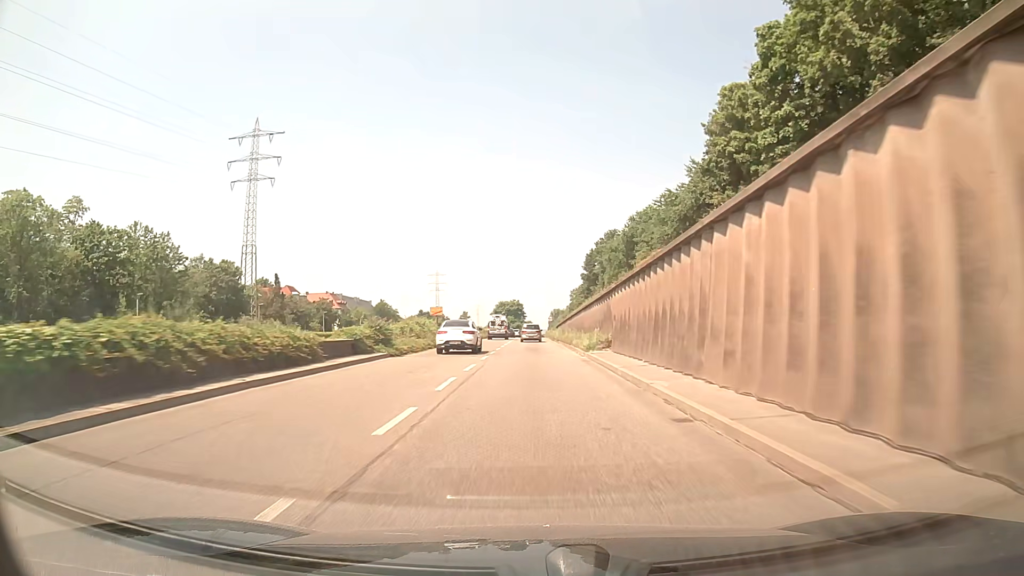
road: trunk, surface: asphalt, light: Day
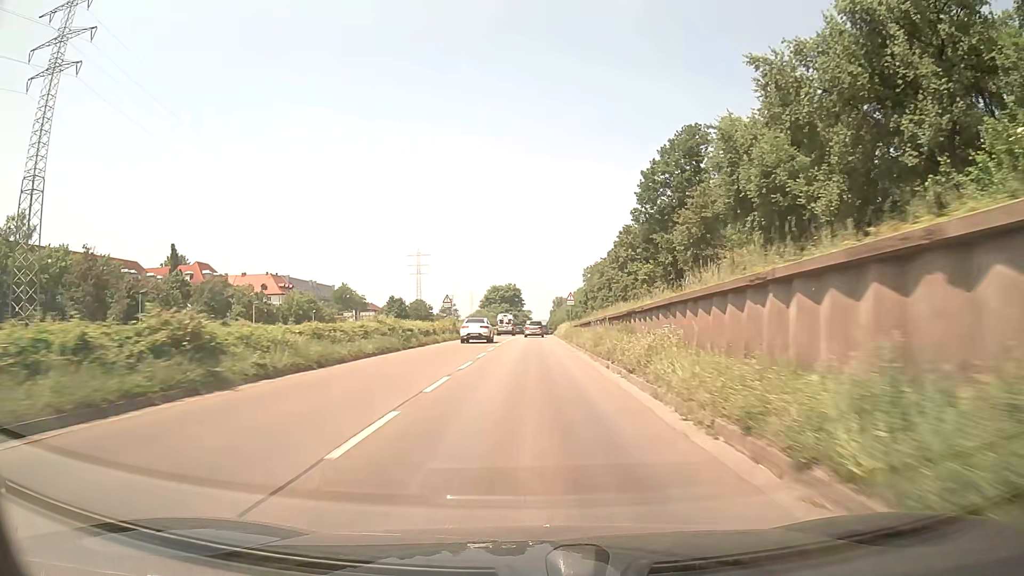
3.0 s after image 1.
(-0.1, +60.1) m; 0°
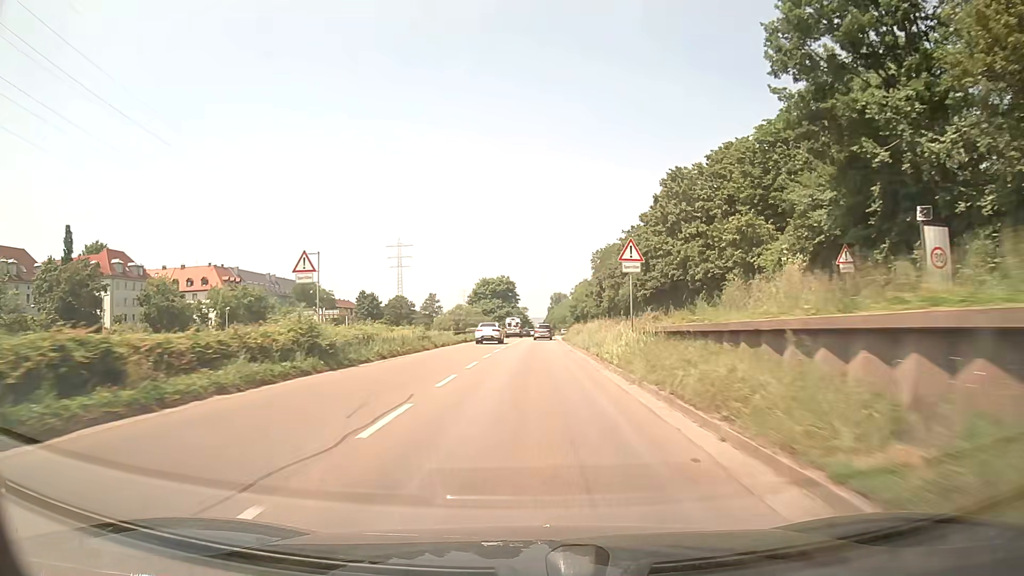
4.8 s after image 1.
(0.0, +35.9) m; 0°
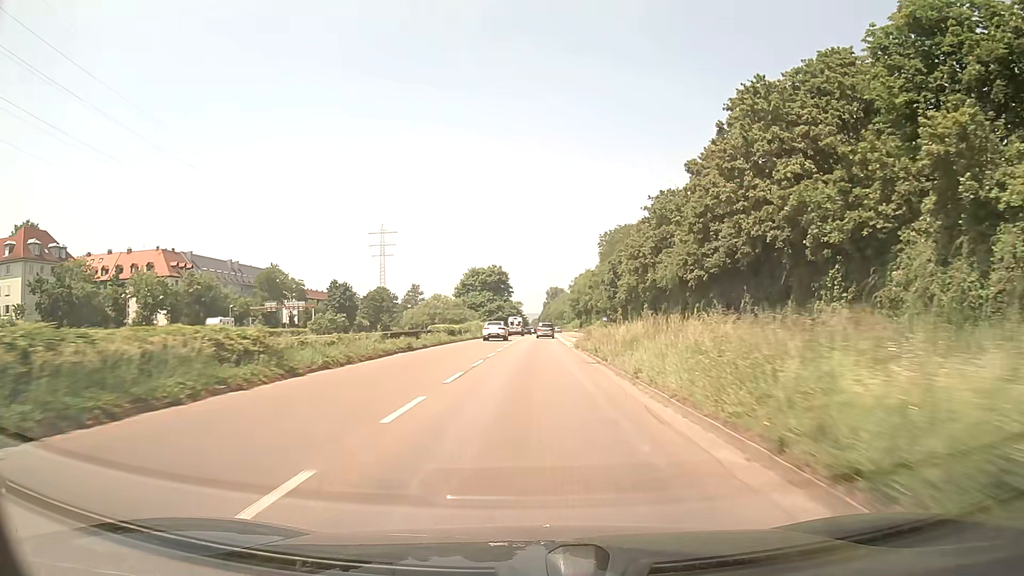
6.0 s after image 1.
(0.0, +23.9) m; 0°
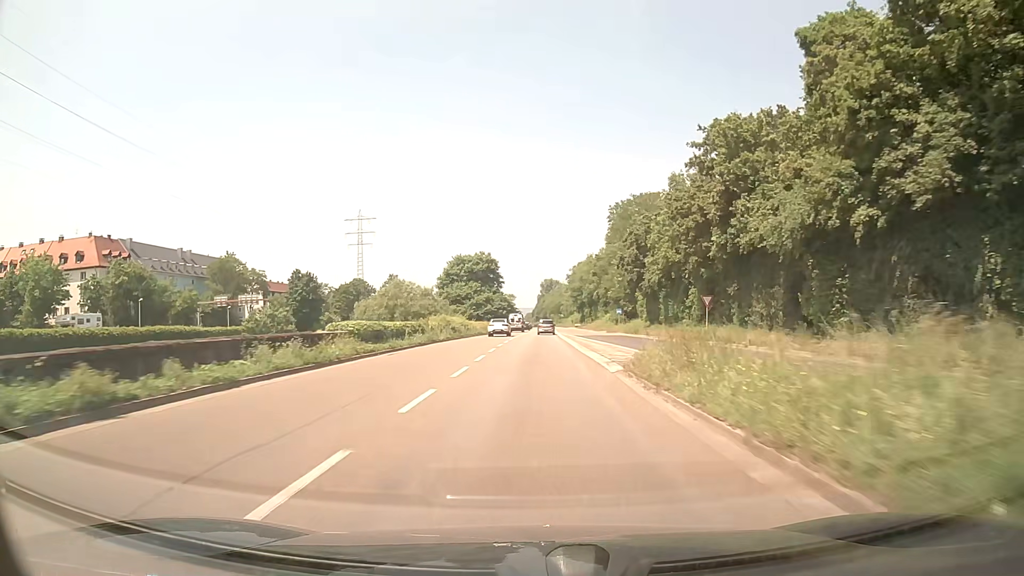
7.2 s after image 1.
(+0.2, +23.9) m; +1°
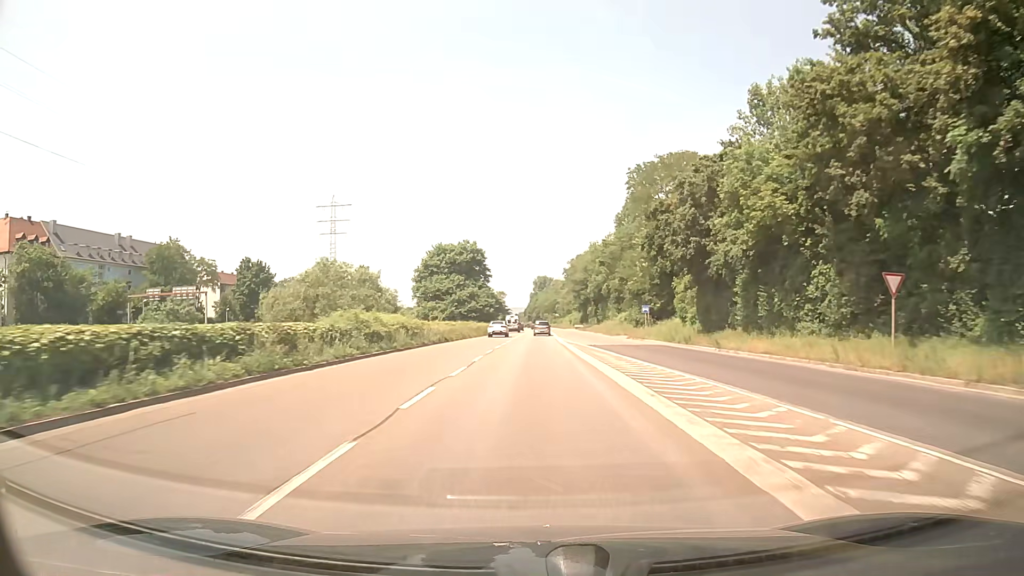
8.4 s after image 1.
(+0.1, +24.1) m; +1°
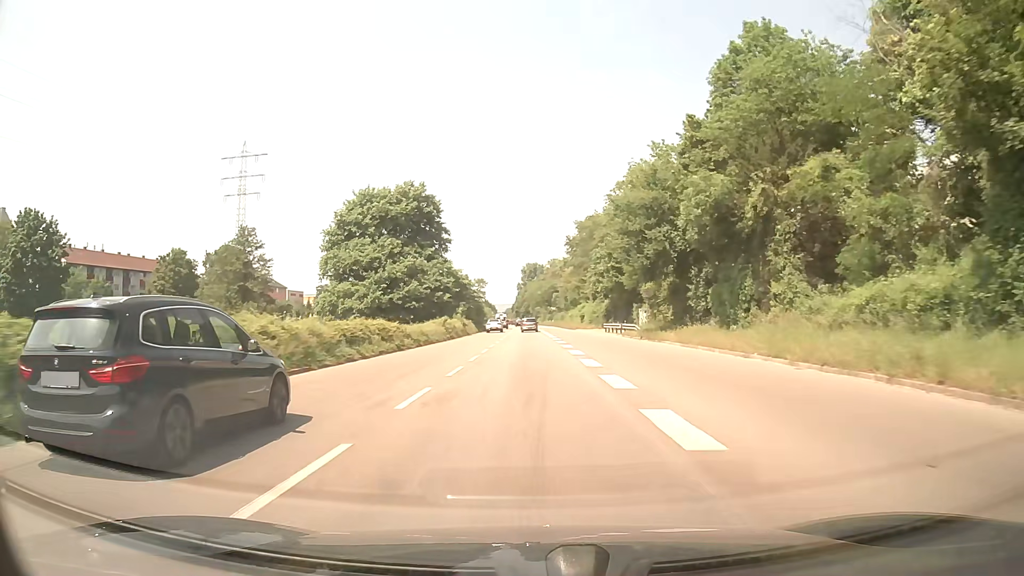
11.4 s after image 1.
(+0.6, +61.0) m; +1°
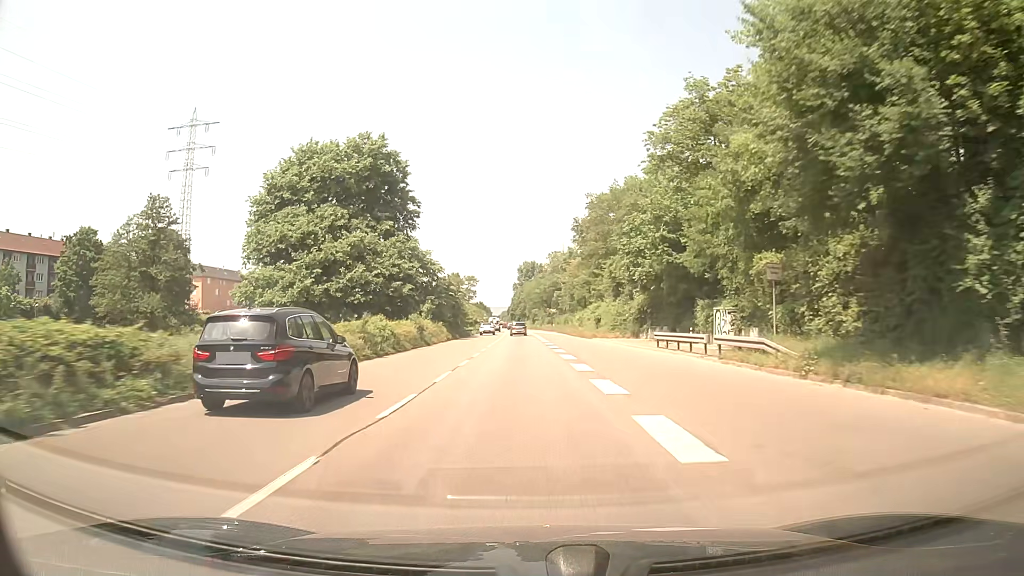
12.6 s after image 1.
(0.0, +24.8) m; 0°
(0, +10) (0, +20) (0, +30) (0, +40) (0, +50) (0, +60) (-1, +70) (-1, +80) (-1, +90) (-1, +100) m
